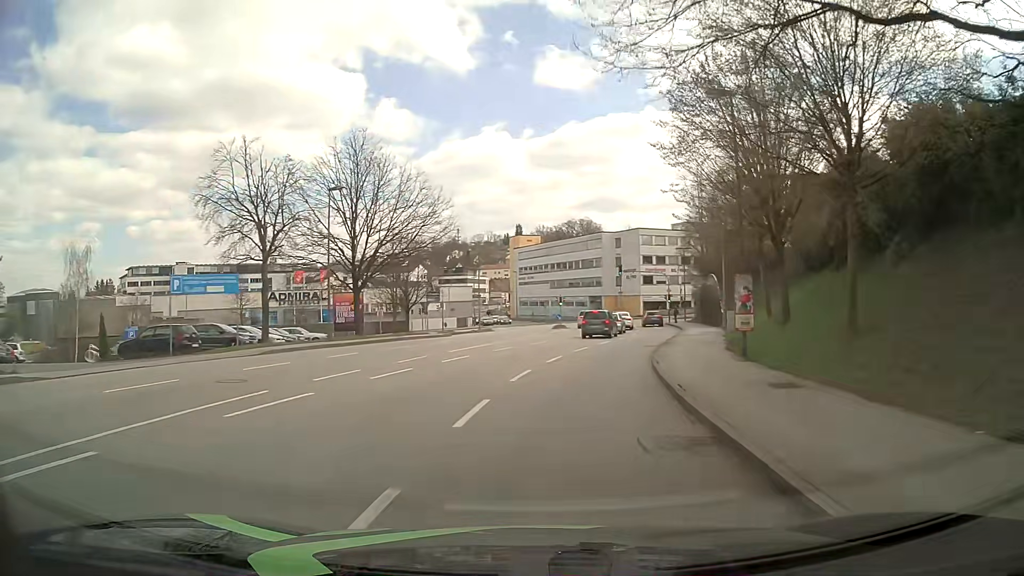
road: tertiary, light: Day
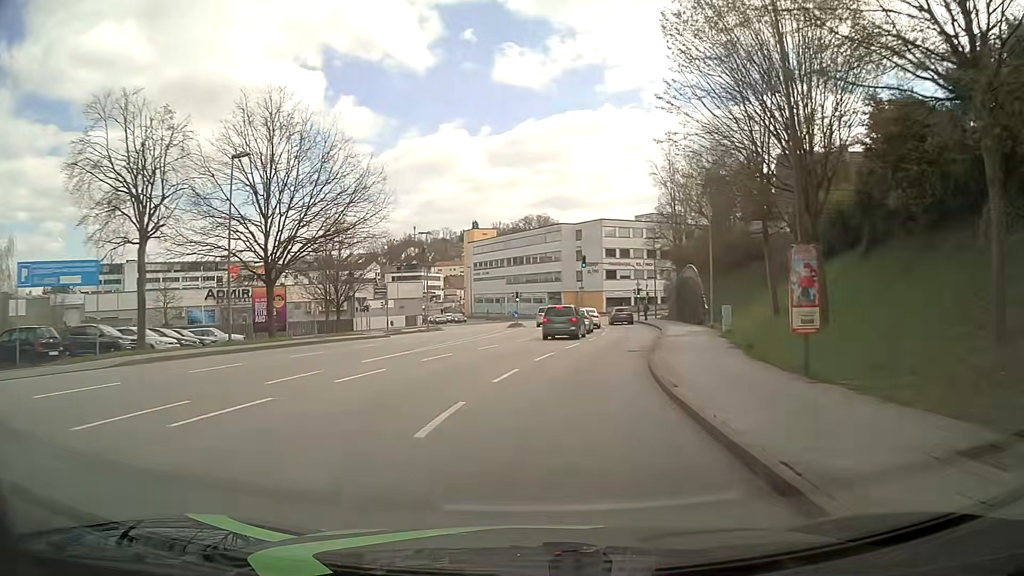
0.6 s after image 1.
(+0.2, +7.2) m; +4°
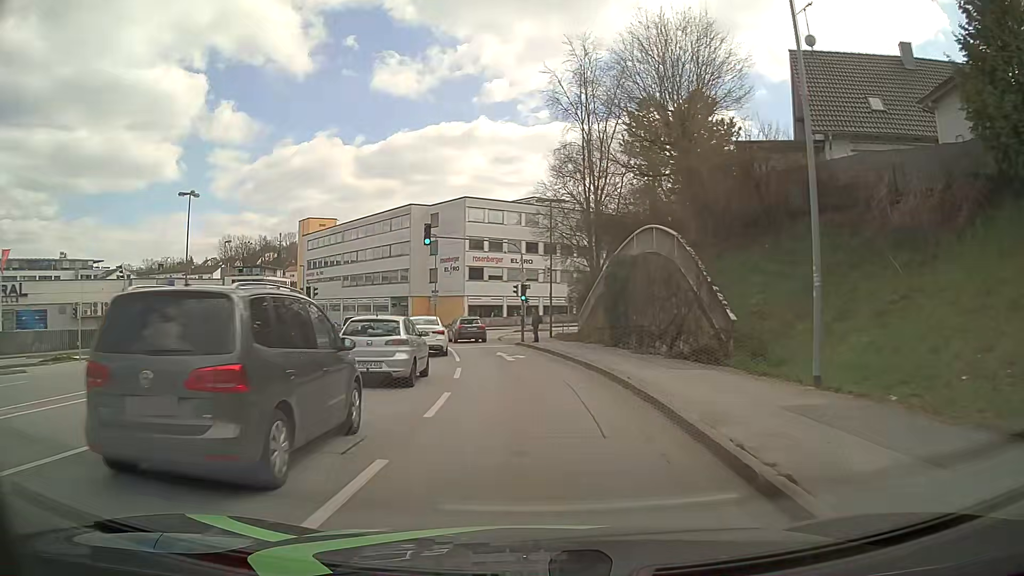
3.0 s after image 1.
(+2.7, +27.1) m; +11°
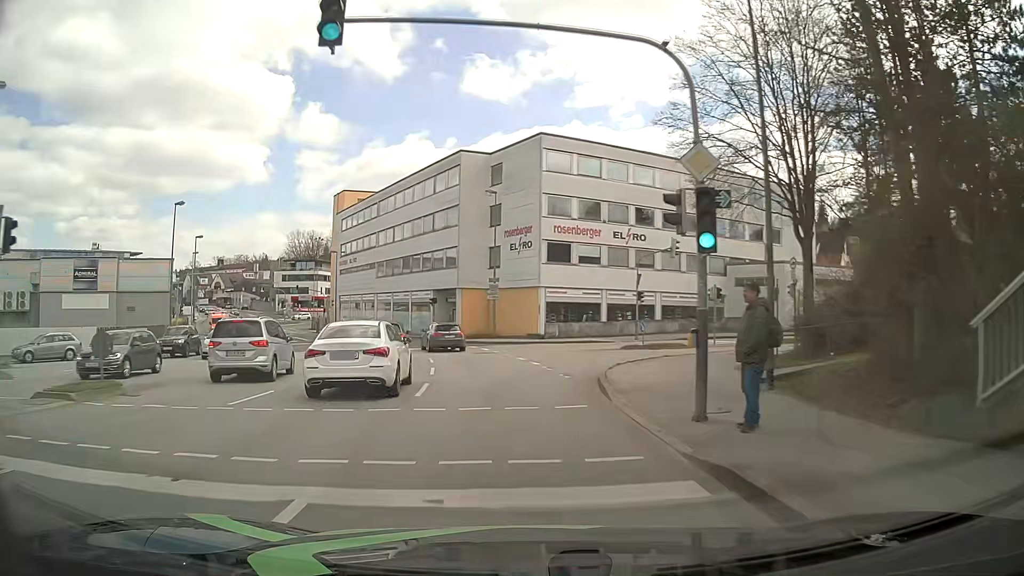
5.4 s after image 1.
(-1.5, +26.6) m; -8°
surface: asphalt
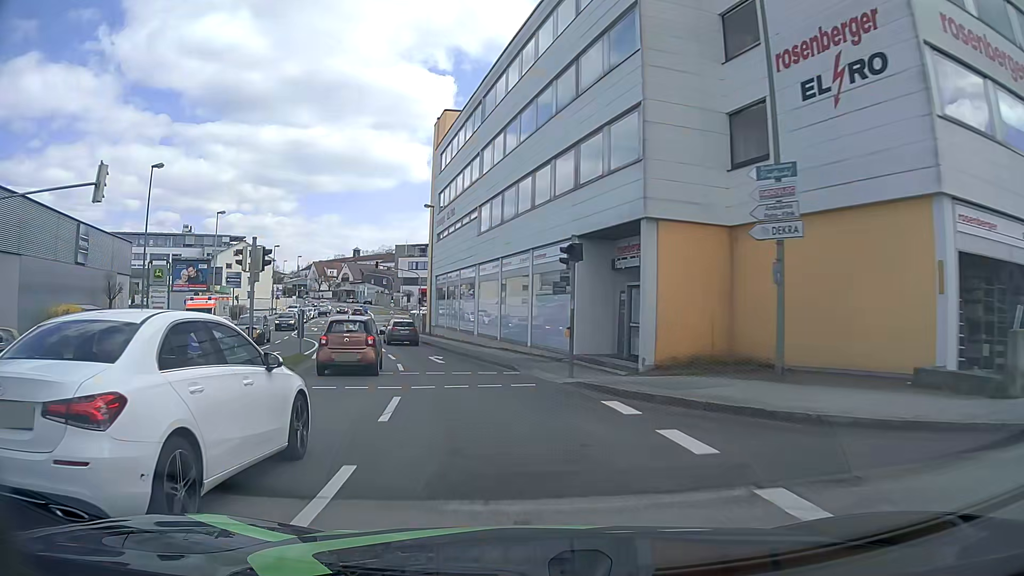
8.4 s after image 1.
(-3.7, +33.4) m; -14°
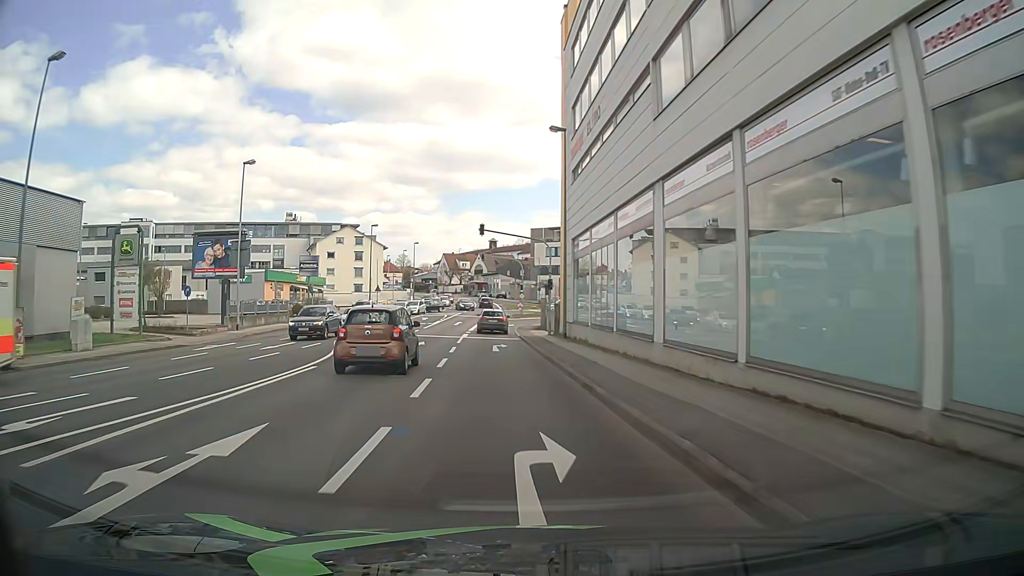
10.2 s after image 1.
(-2.3, +20.5) m; -12°
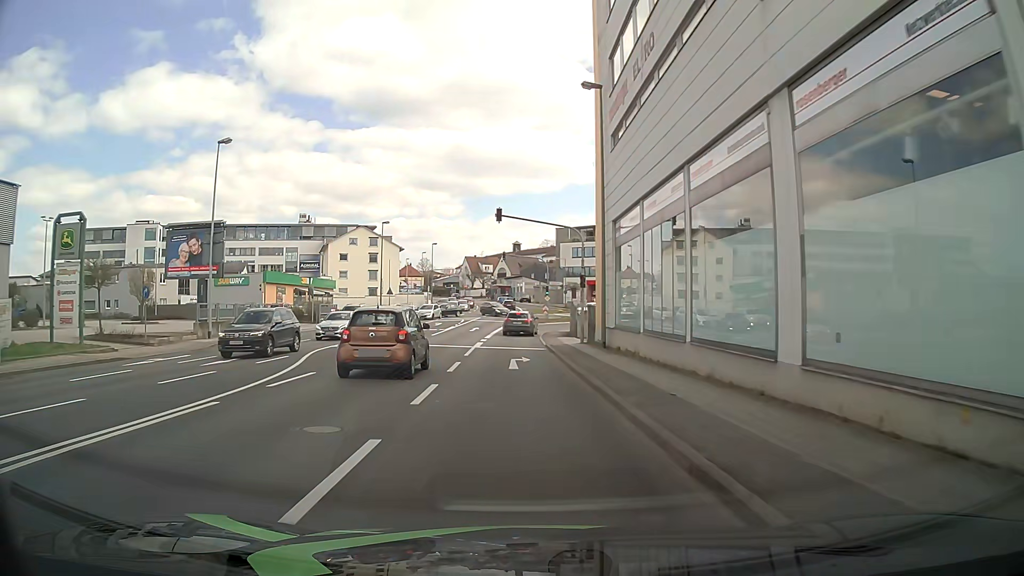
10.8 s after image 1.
(-0.3, +6.9) m; -3°
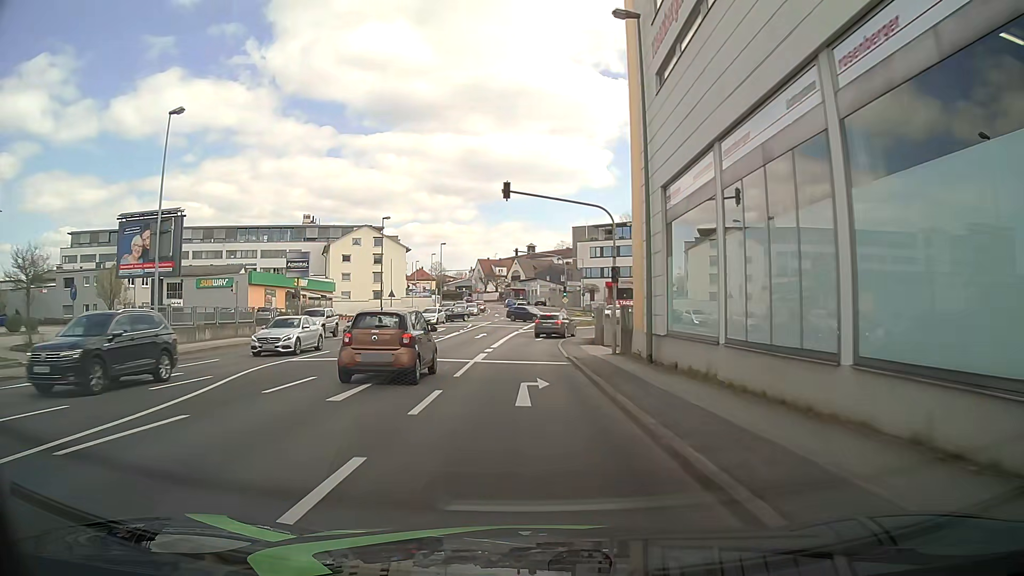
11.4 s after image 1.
(-0.1, +6.8) m; -1°
